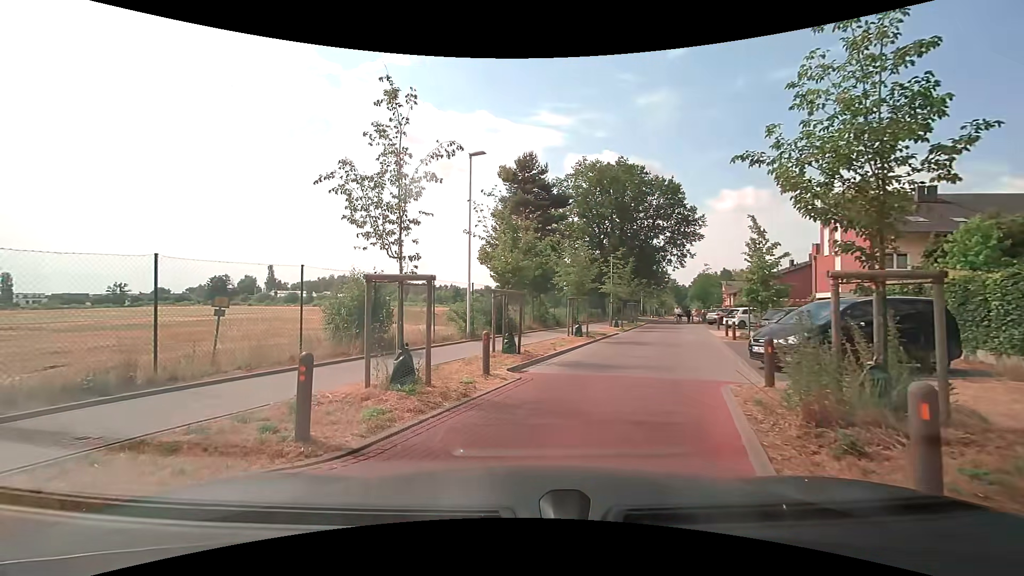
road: residential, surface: paving_stones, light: Day
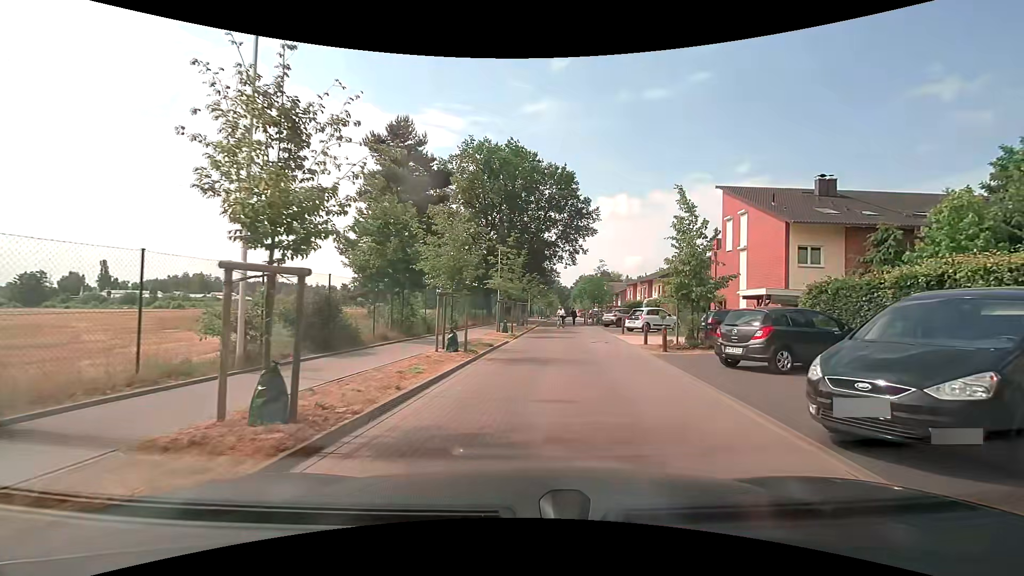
(+0.5, +7.9) m; +11°
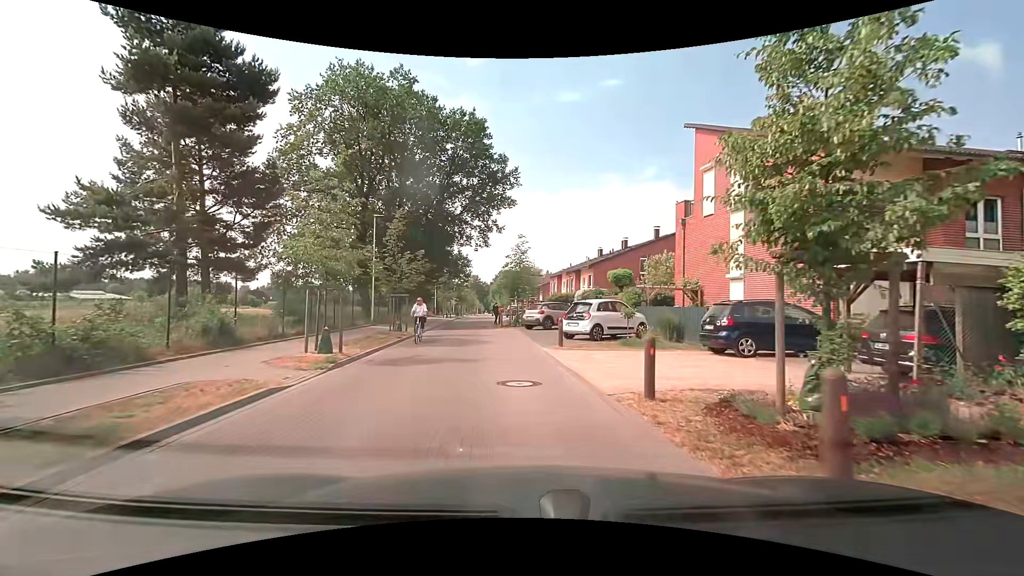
(+1.8, +13.8) m; +9°
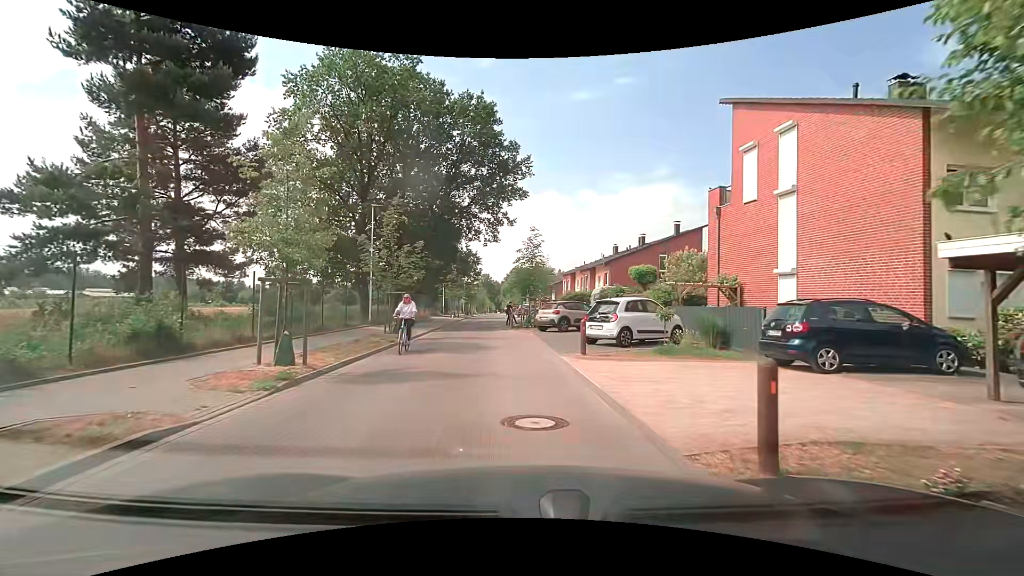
(0.0, +3.0) m; -1°
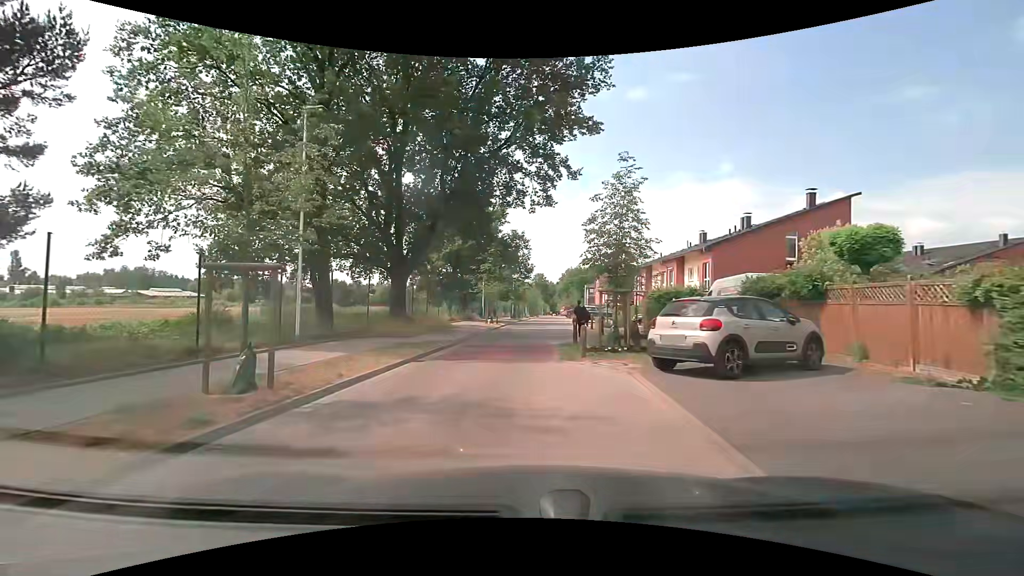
(-0.6, +14.7) m; -6°
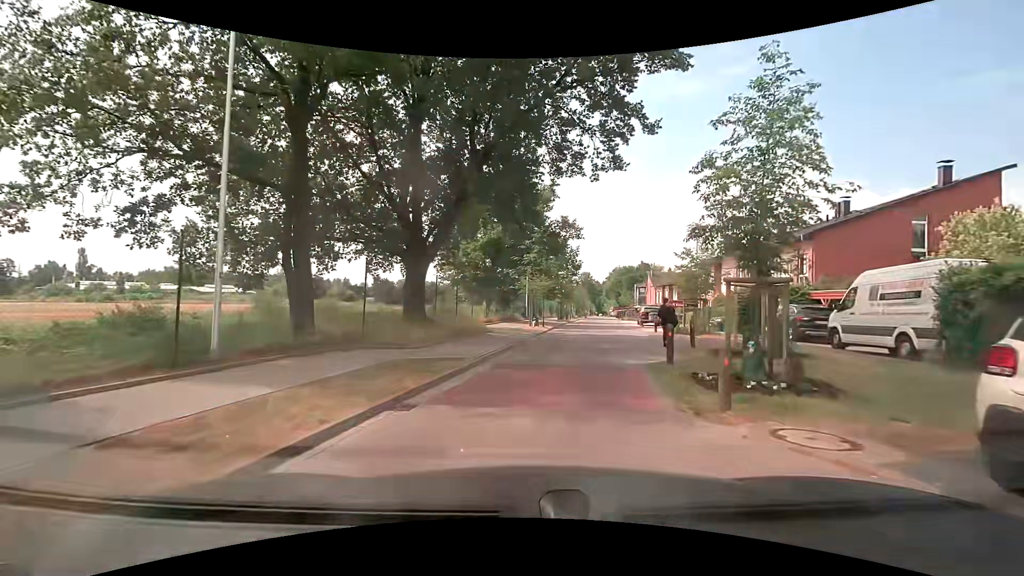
(-0.3, +6.2) m; -5°
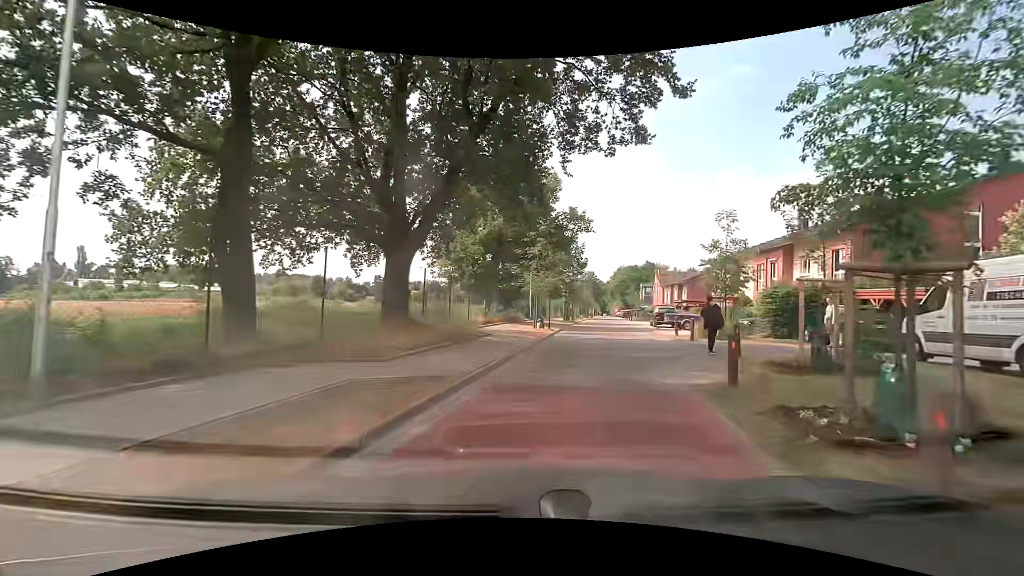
(0.0, +3.2) m; -1°
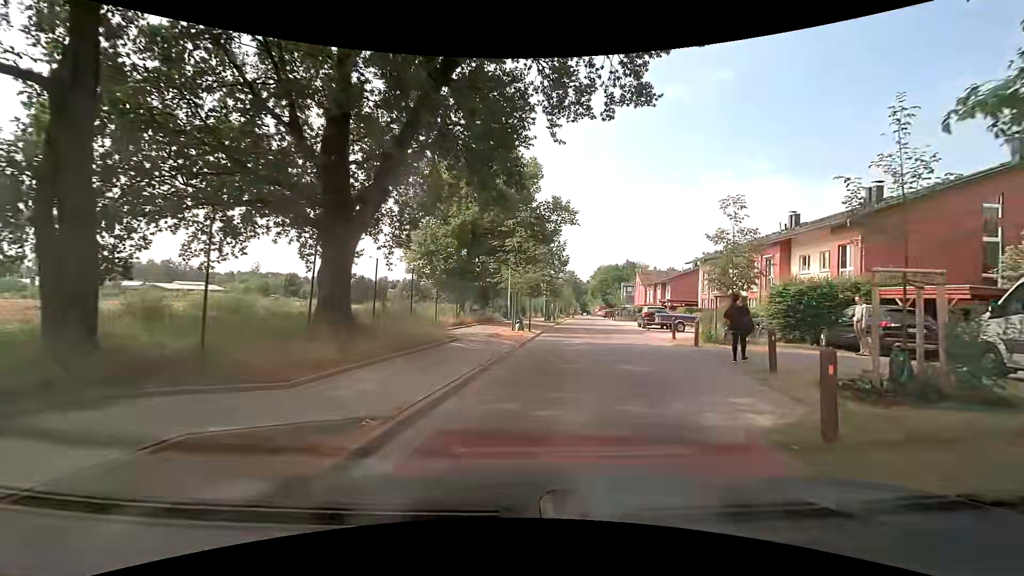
(+0.1, +3.2) m; +2°
